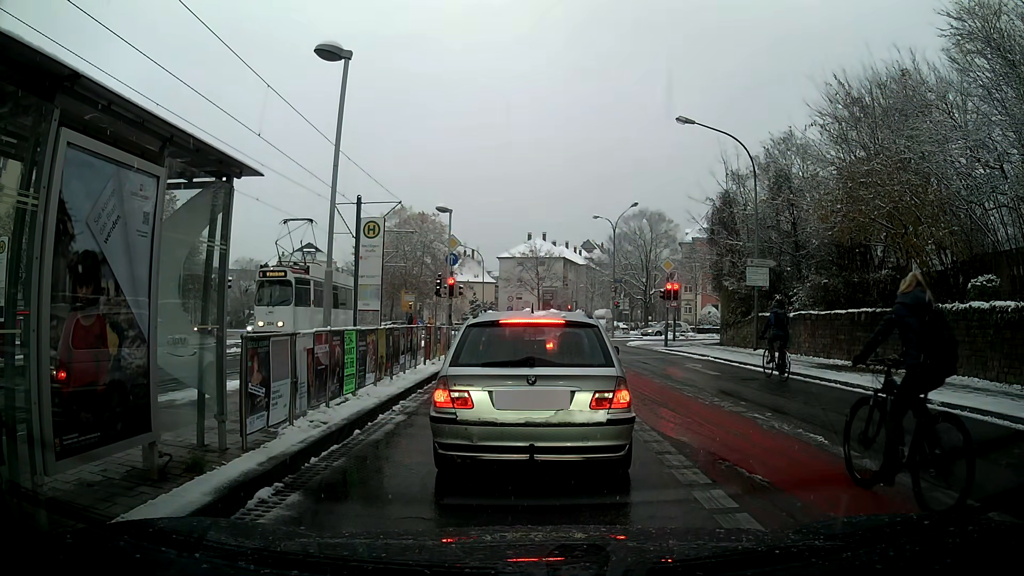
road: secondary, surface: asphalt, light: Day
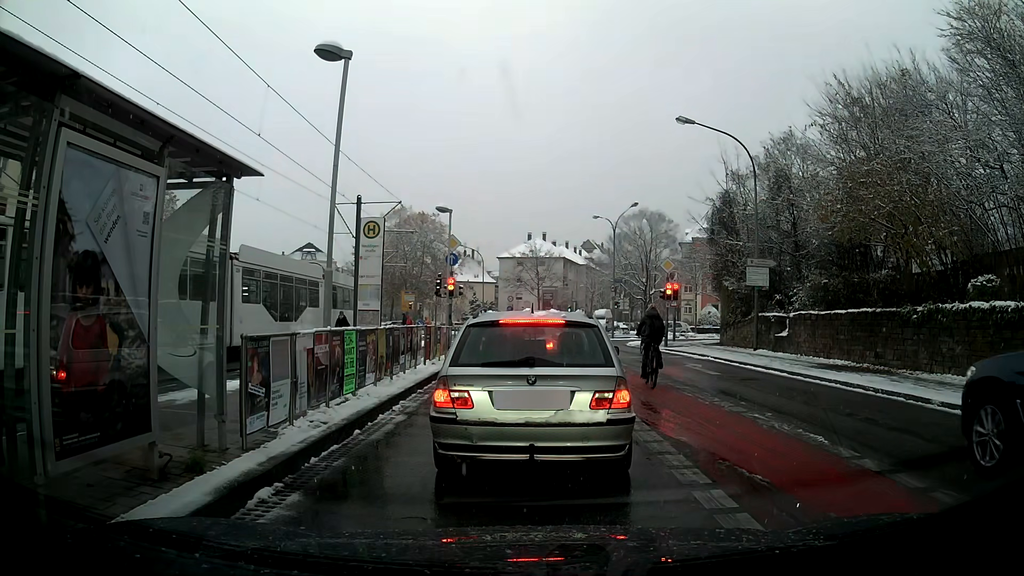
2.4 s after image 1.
(0.0, 0.0) m; 0°
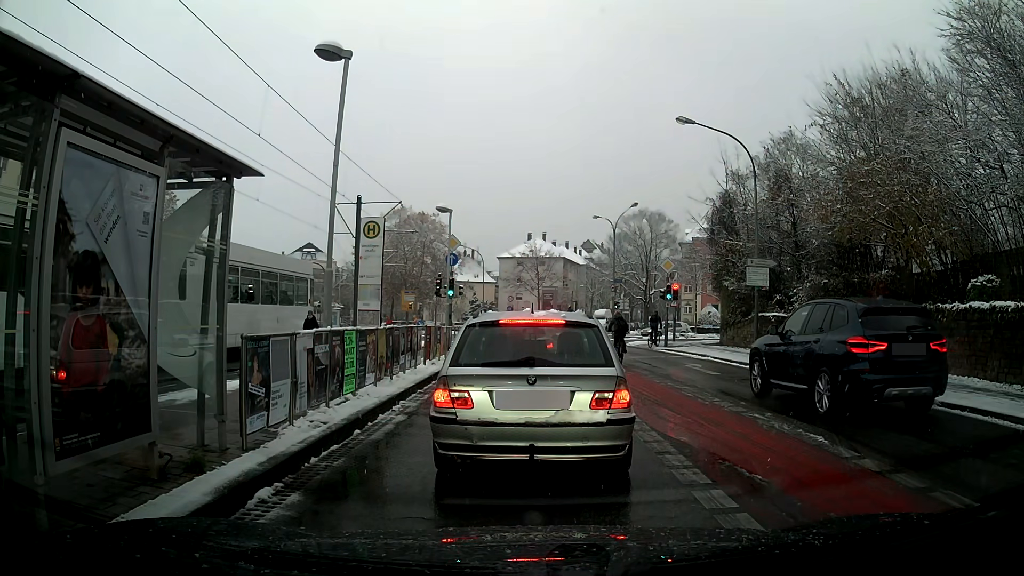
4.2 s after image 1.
(0.0, 0.0) m; 0°
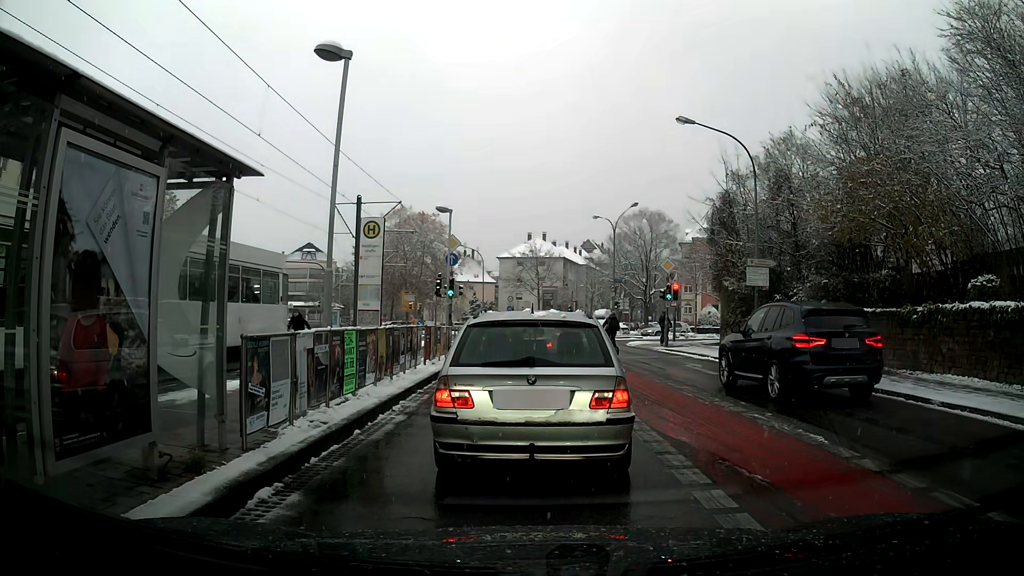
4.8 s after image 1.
(0.0, 0.0) m; 0°
